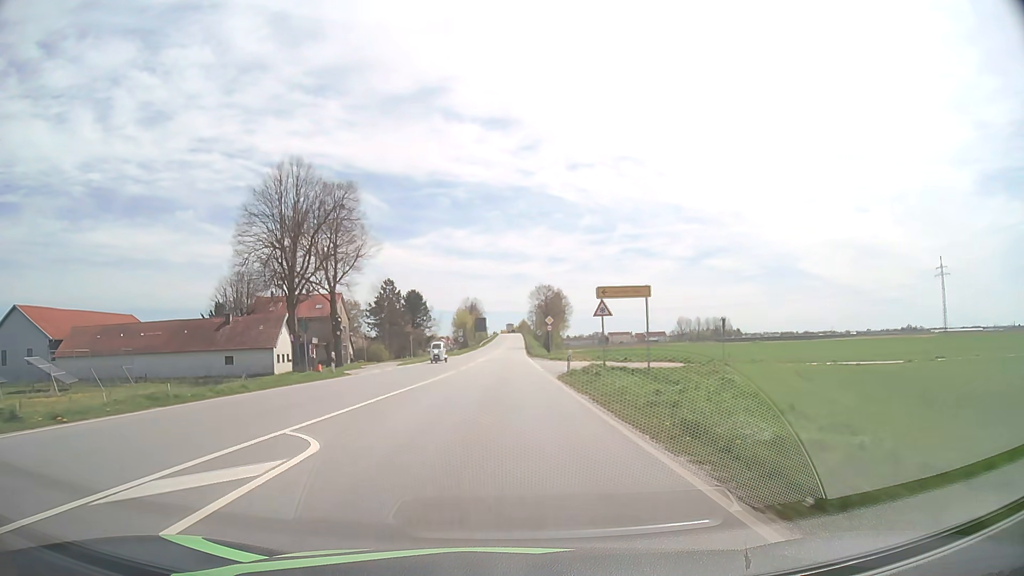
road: primary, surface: asphalt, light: Day
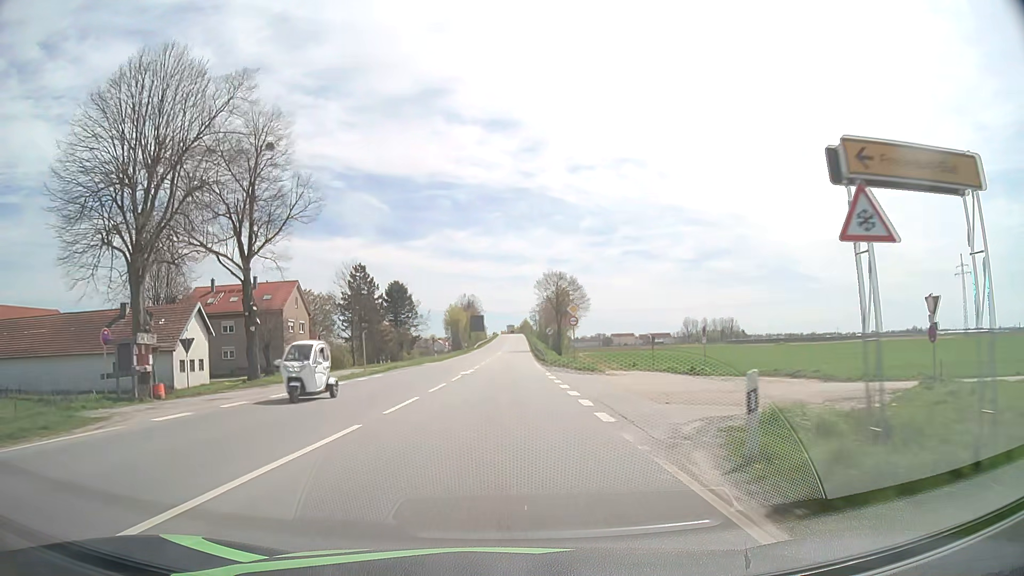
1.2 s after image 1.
(0.0, +21.8) m; 0°
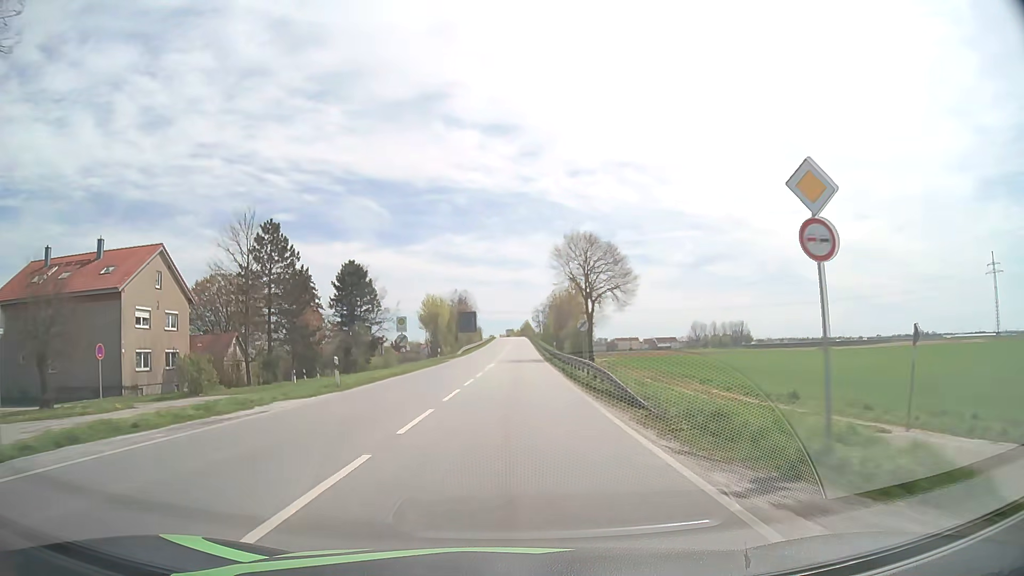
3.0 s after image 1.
(0.0, +32.9) m; 0°
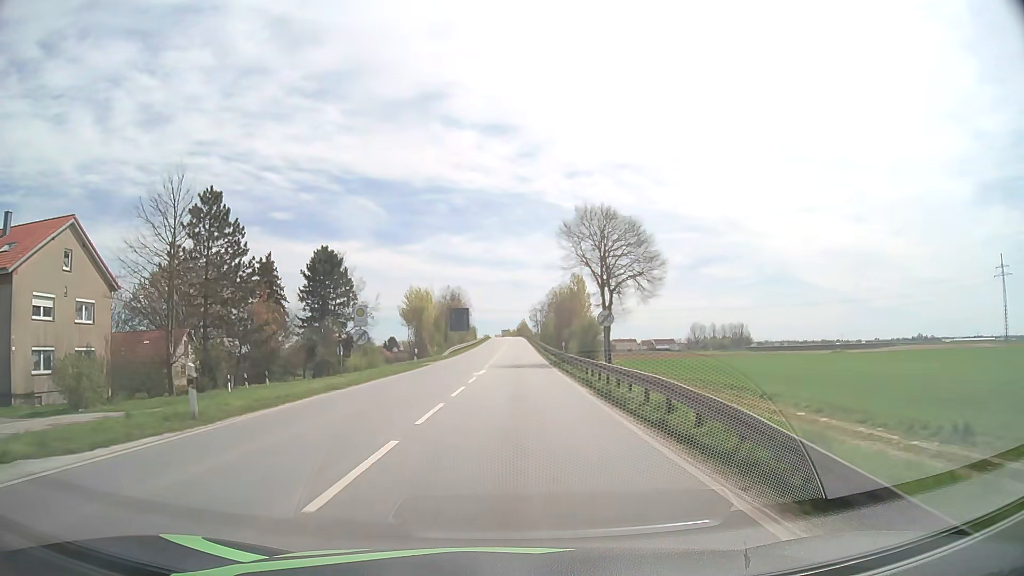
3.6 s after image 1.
(0.0, +11.2) m; 0°
